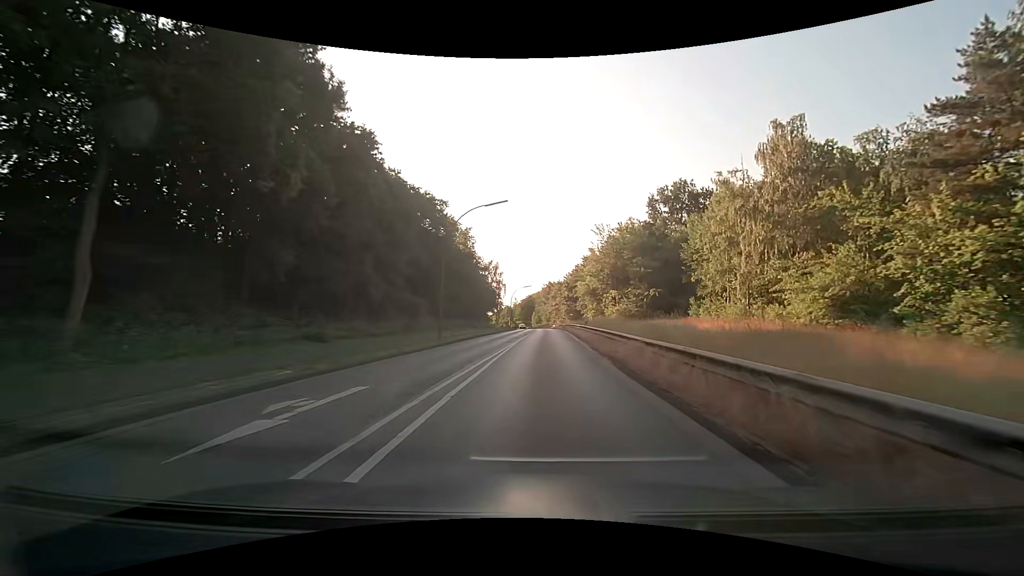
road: secondary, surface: asphalt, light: Day
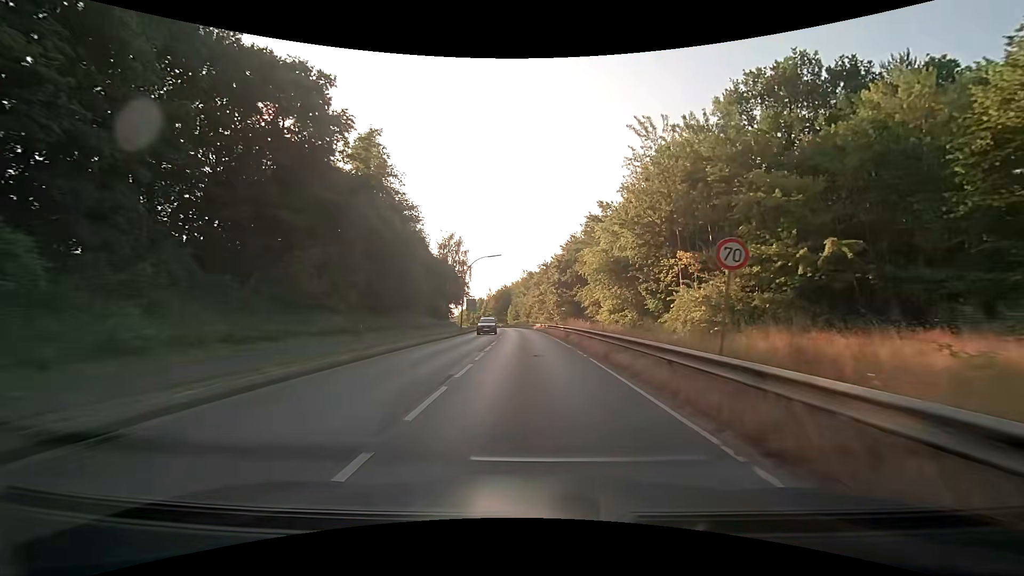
(+1.0, +39.3) m; +2°
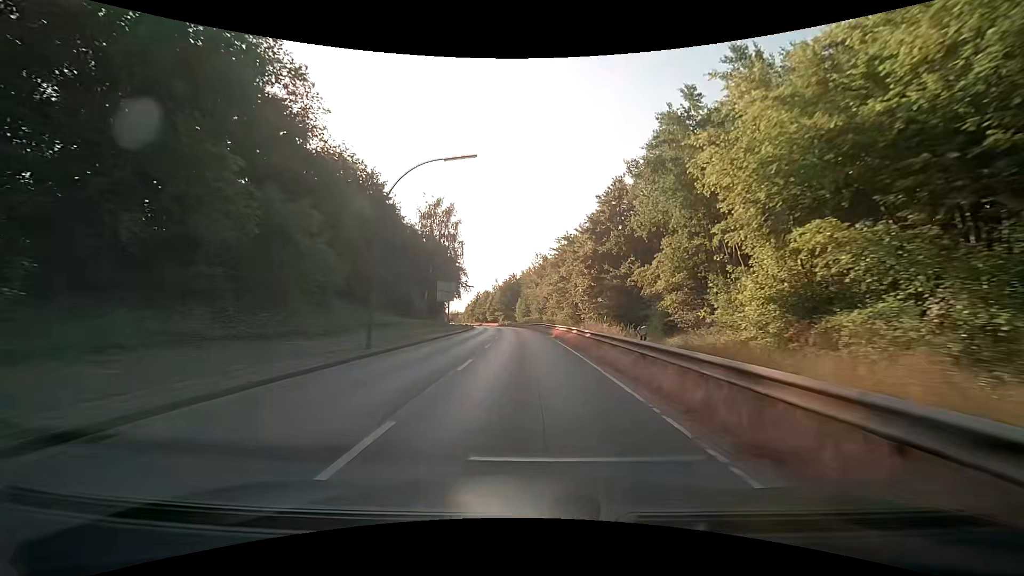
(-0.4, +30.3) m; -1°
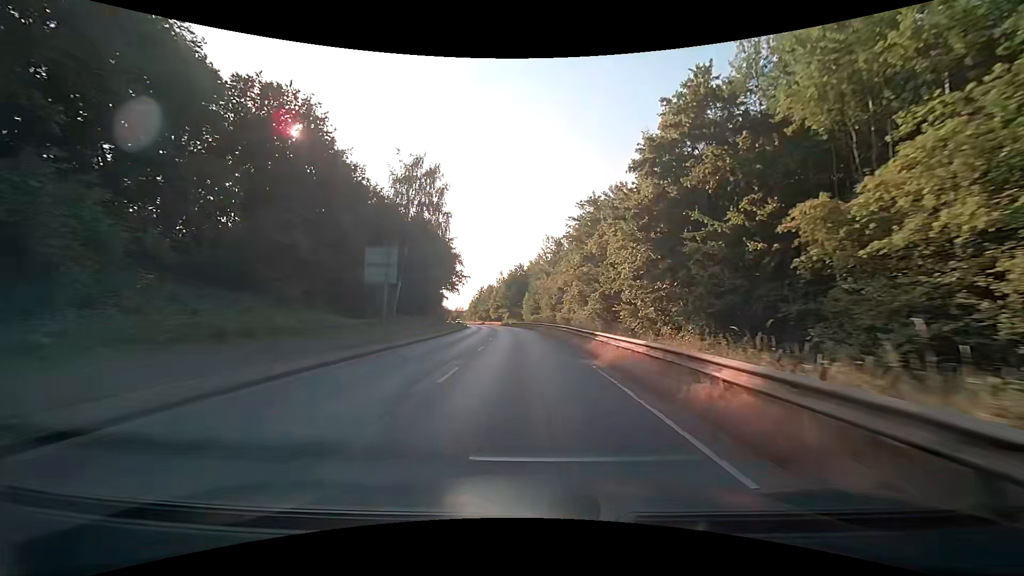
(-0.3, +20.7) m; -1°
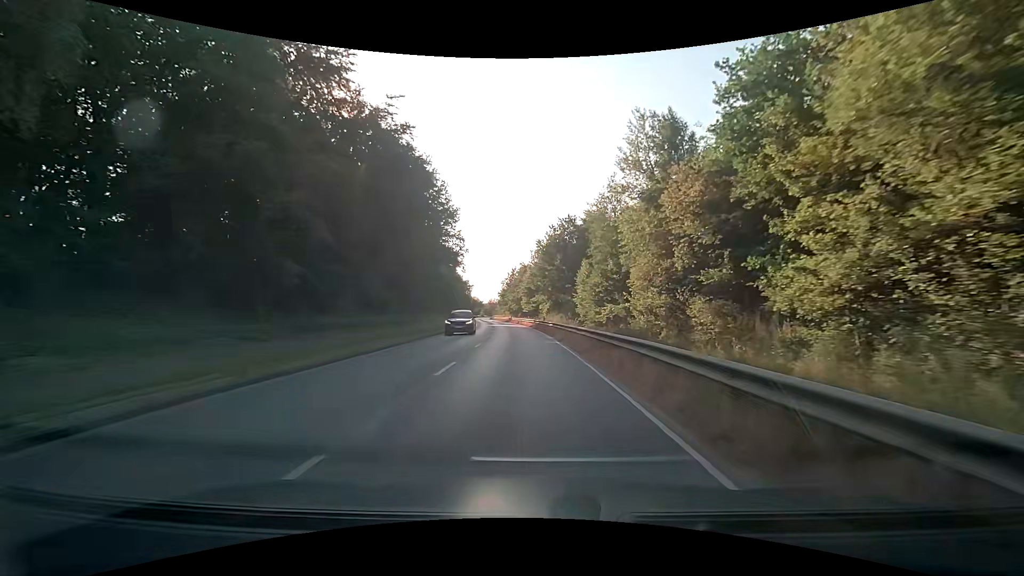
(-2.1, +53.2) m; -5°
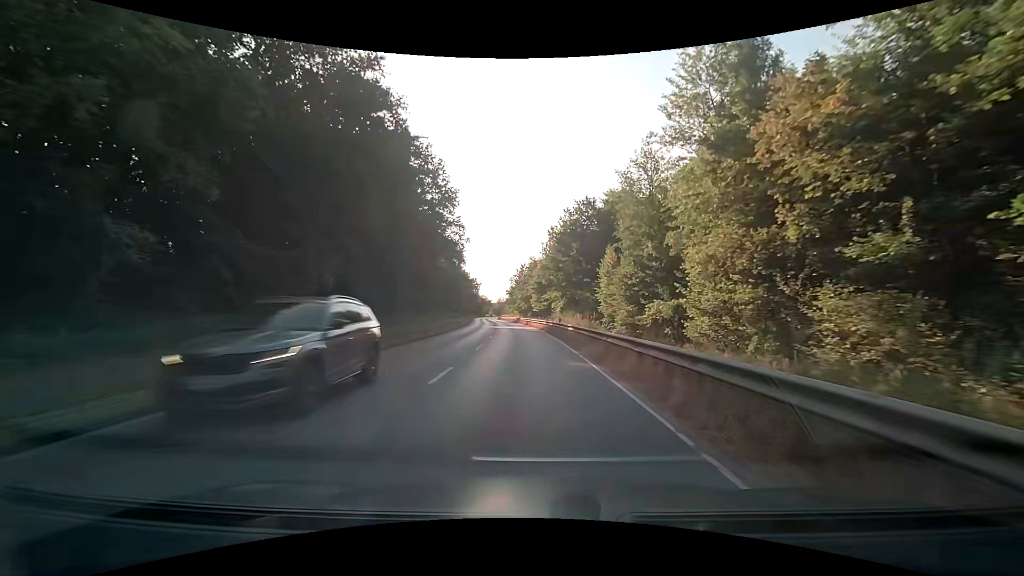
(-0.1, +10.4) m; -1°
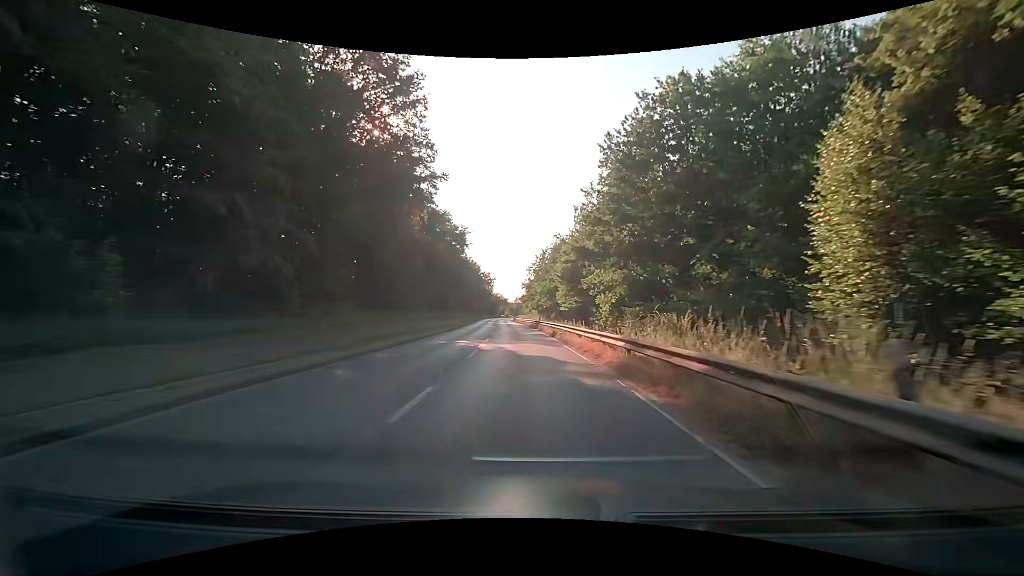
(-0.9, +30.2) m; -3°
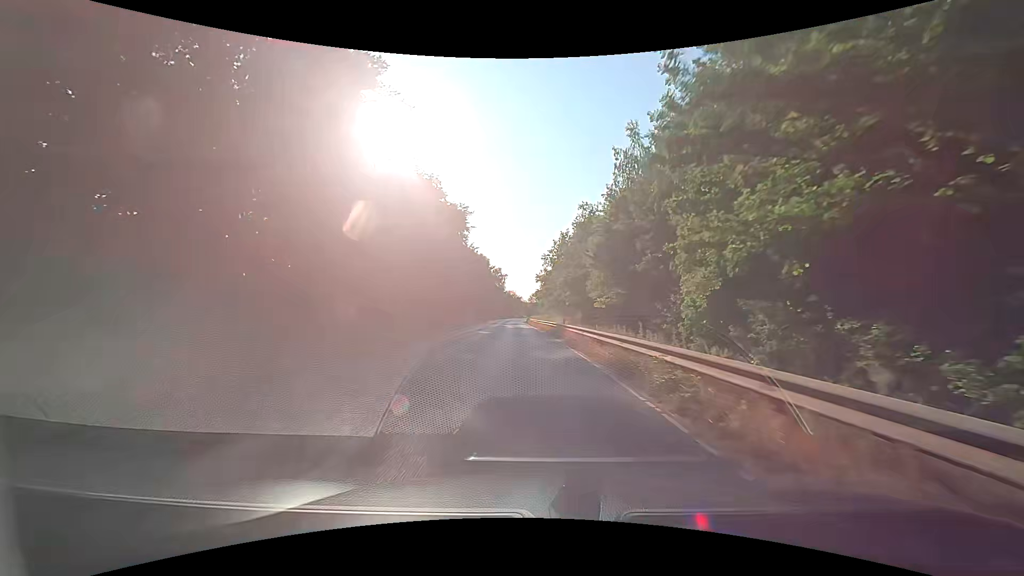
(-0.2, +19.7) m; -1°
(0, +10) (-1, +20) (-1, +30) (-1, +40) (-2, +50) (-2, +60) (-3, +70) (-3, +80) (-4, +90) (-4, +100) m
